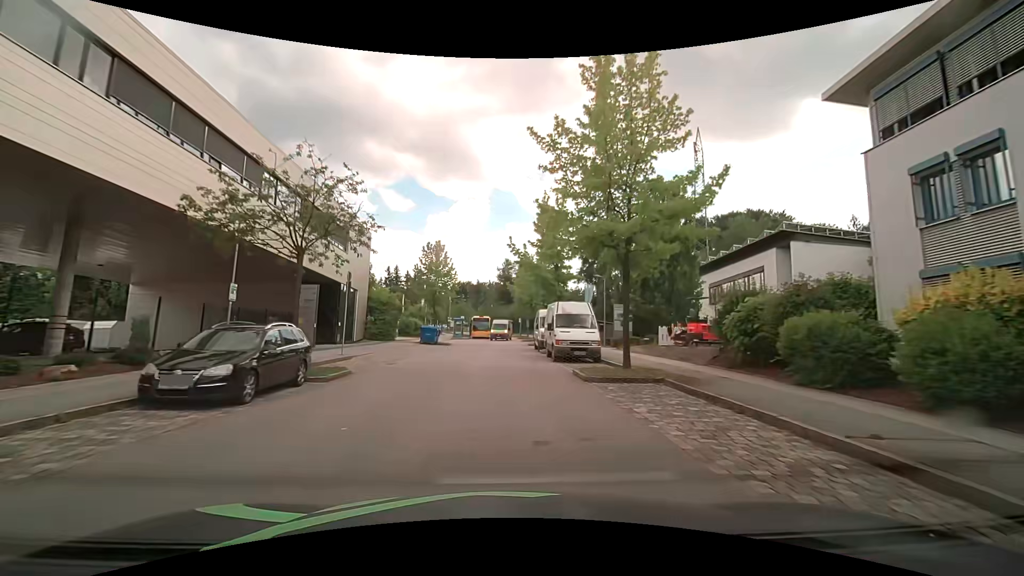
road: residential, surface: asphalt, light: Day
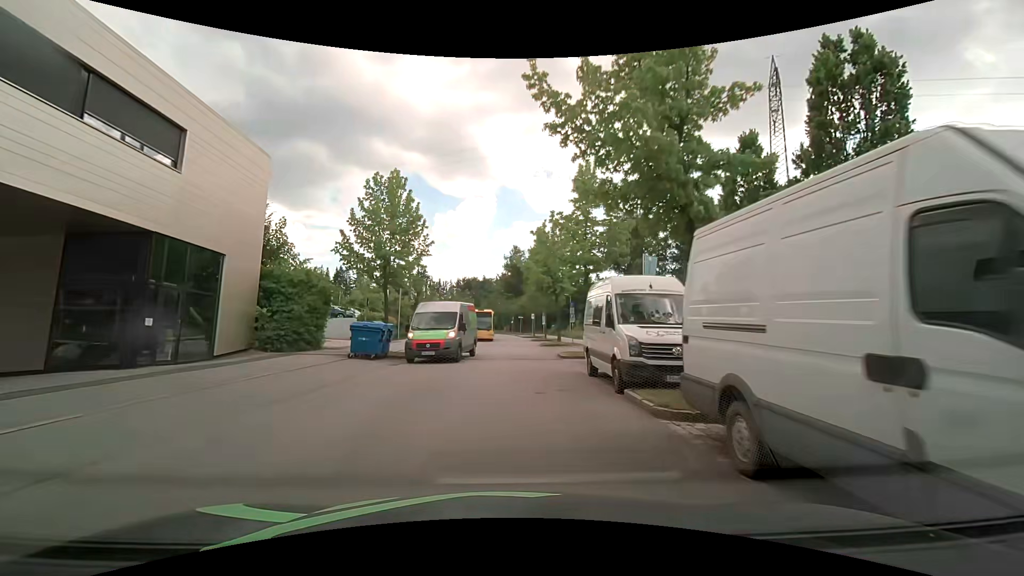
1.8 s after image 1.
(-0.2, +19.2) m; -1°
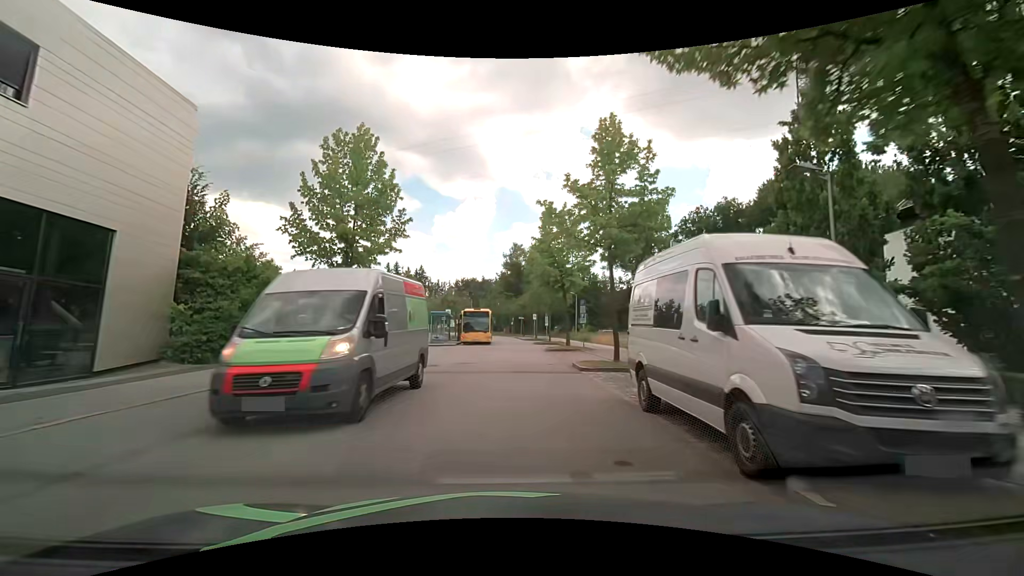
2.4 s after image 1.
(0.0, +5.5) m; 0°
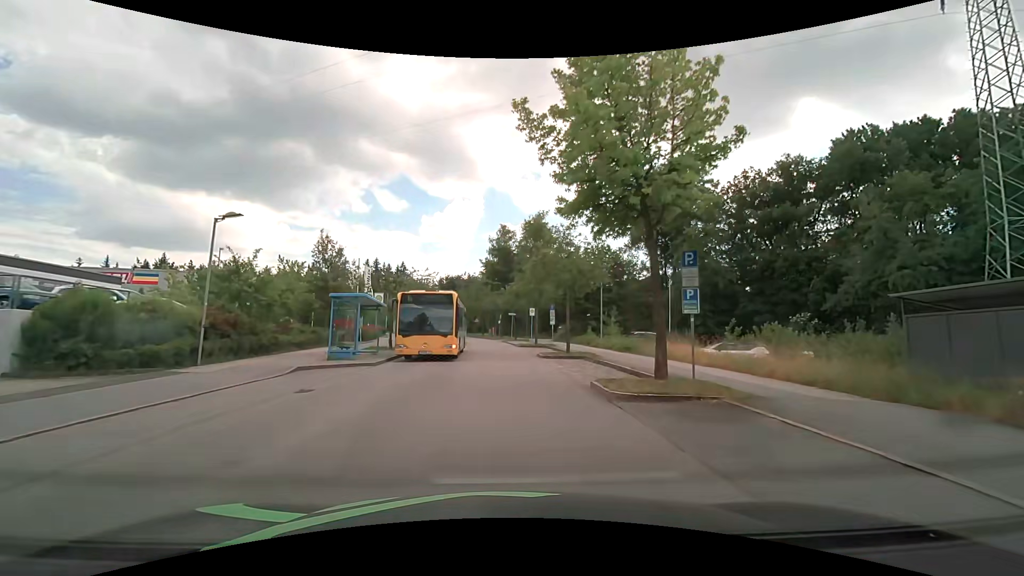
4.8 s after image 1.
(+0.1, +20.7) m; +1°
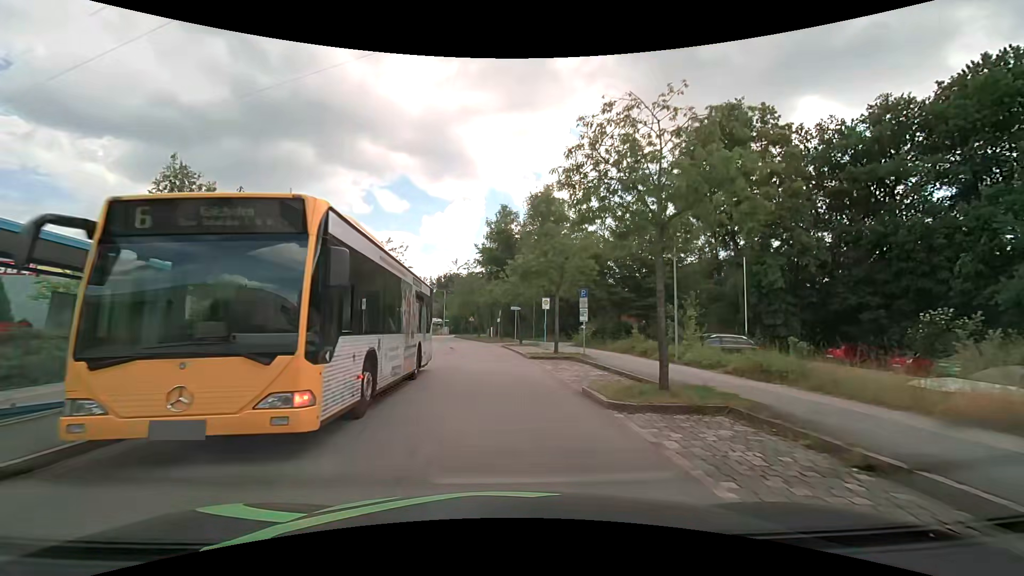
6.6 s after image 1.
(0.0, +14.9) m; 0°
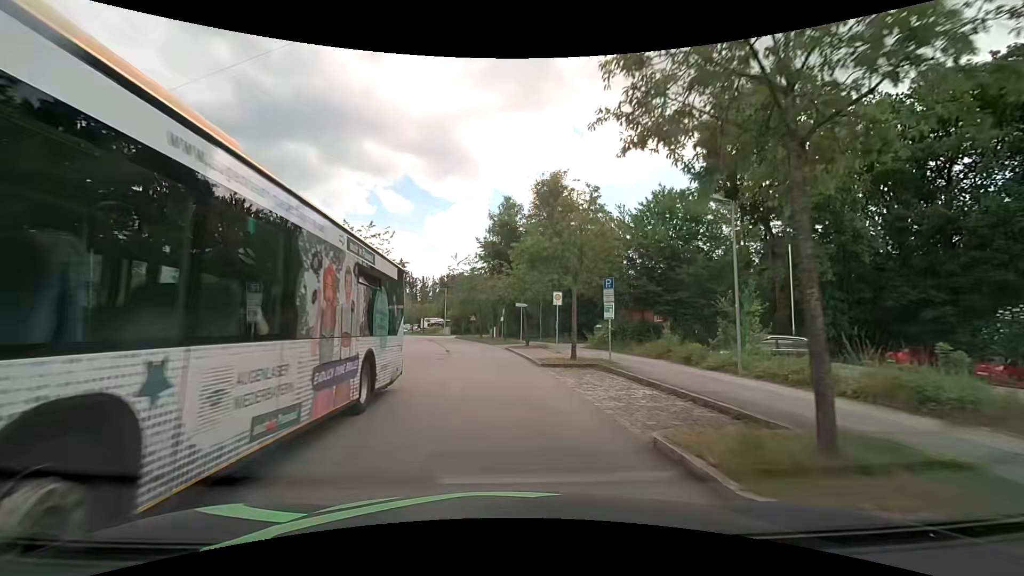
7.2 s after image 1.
(0.0, +4.8) m; -1°
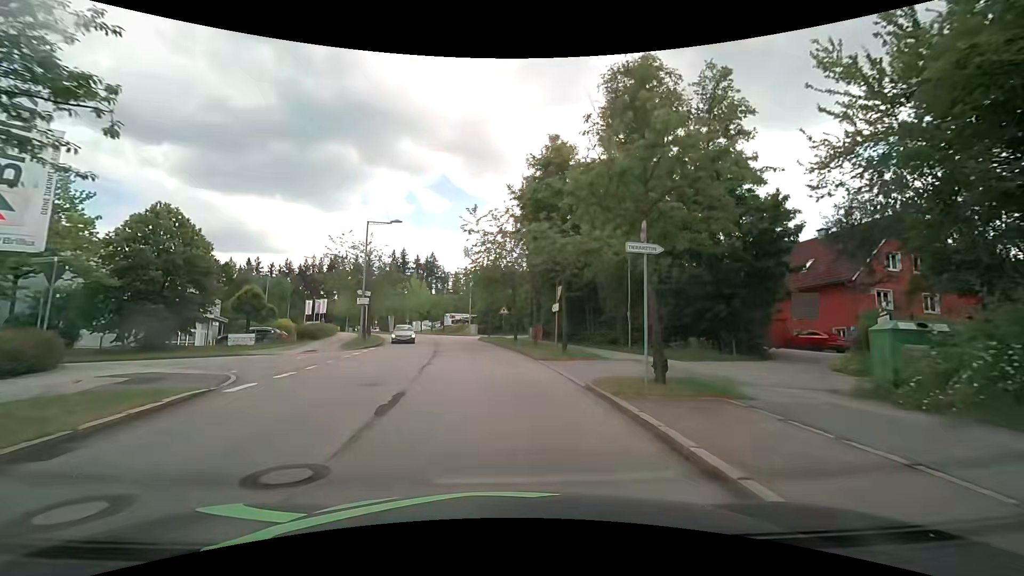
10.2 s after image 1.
(-0.8, +22.4) m; -5°
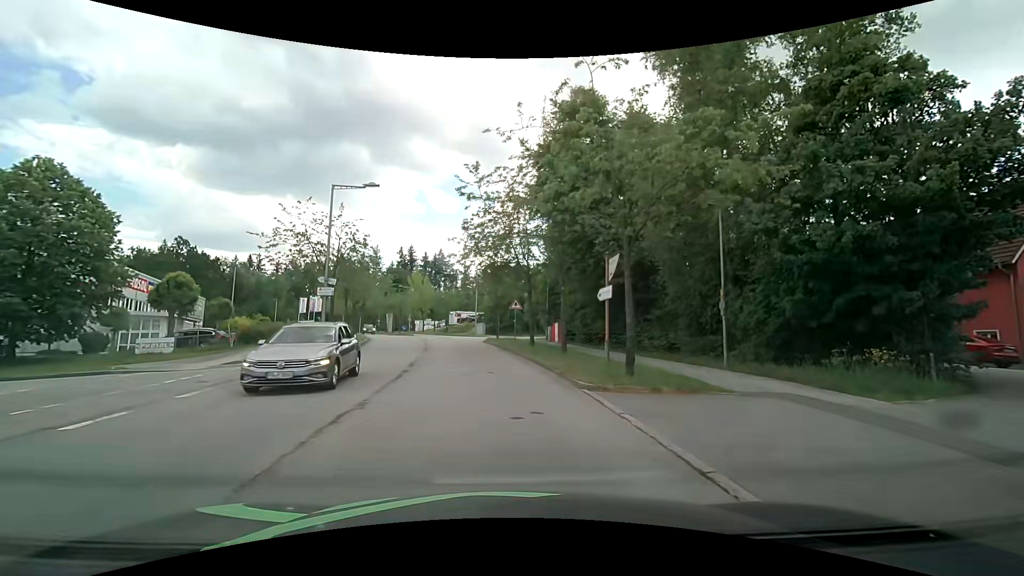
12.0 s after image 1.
(0.0, +9.3) m; 0°
(-1, +10) (-8, +16) (-18, +16) (-28, +15) (-38, +14) (-47, +12) (-57, +11) (-67, +10) (-77, +8) (-87, +7) m
